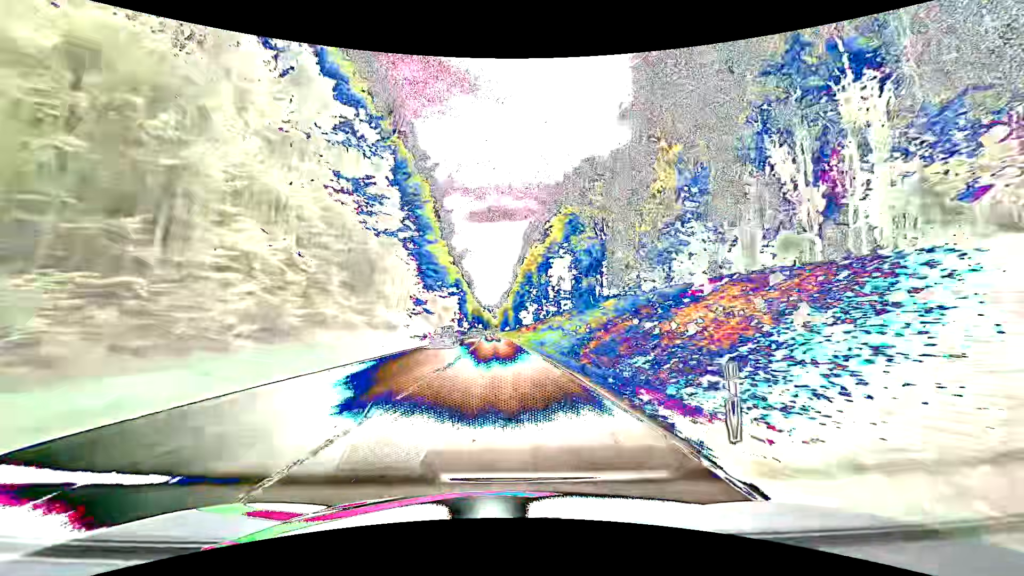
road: secondary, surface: asphalt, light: Day
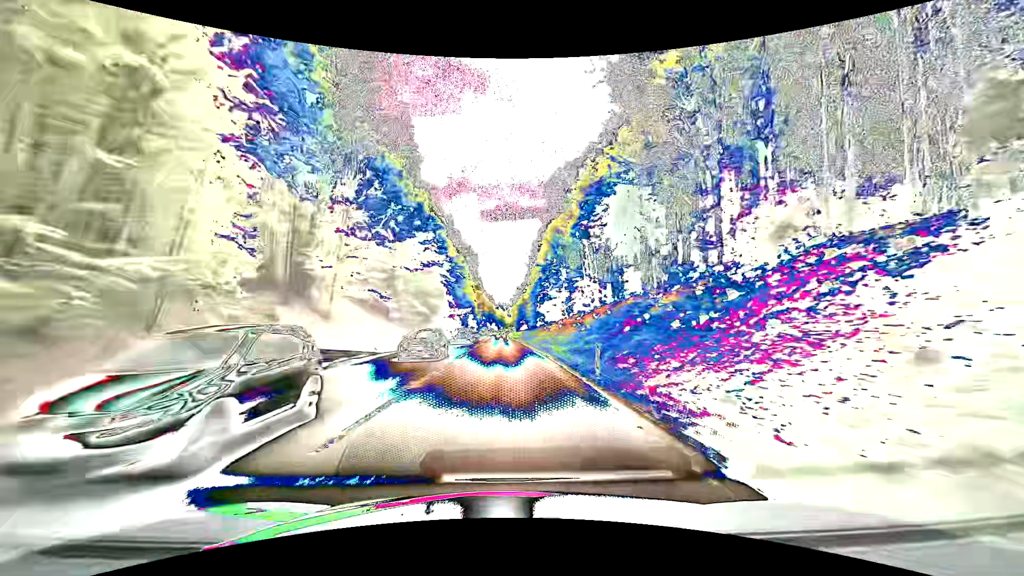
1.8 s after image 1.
(-0.7, +47.5) m; -1°
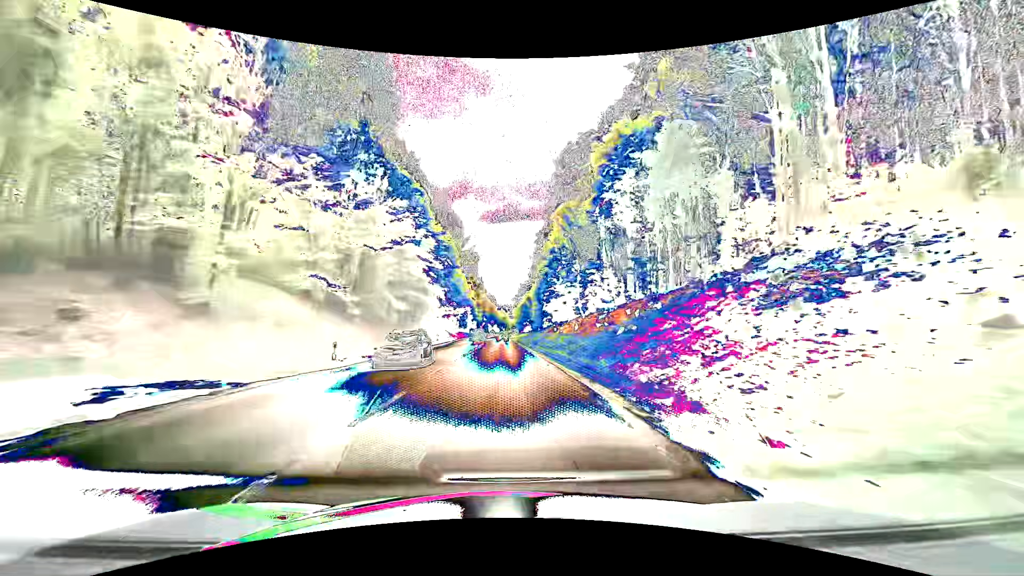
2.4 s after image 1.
(-0.1, +15.8) m; -1°
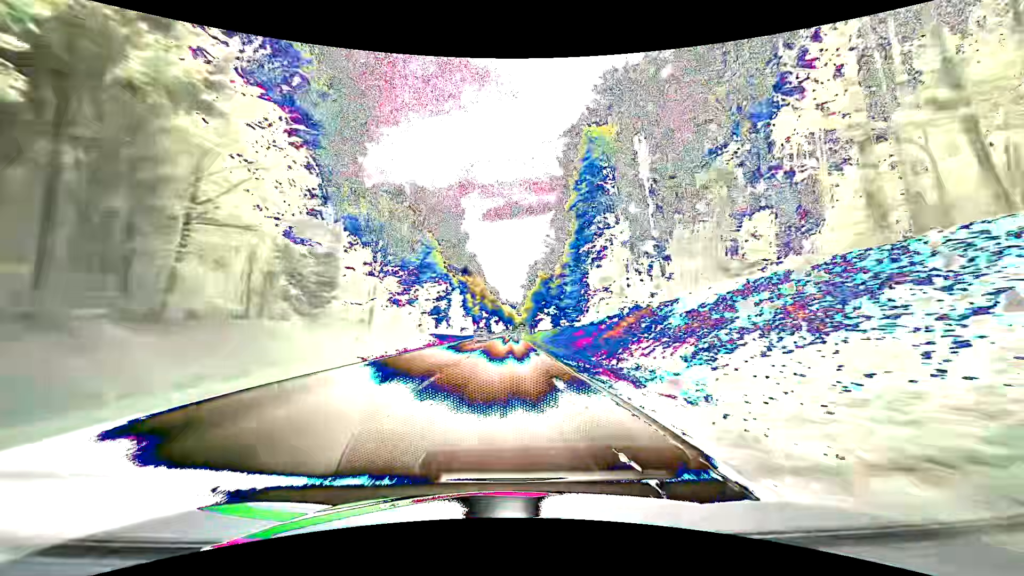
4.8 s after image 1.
(-0.6, +63.4) m; -1°
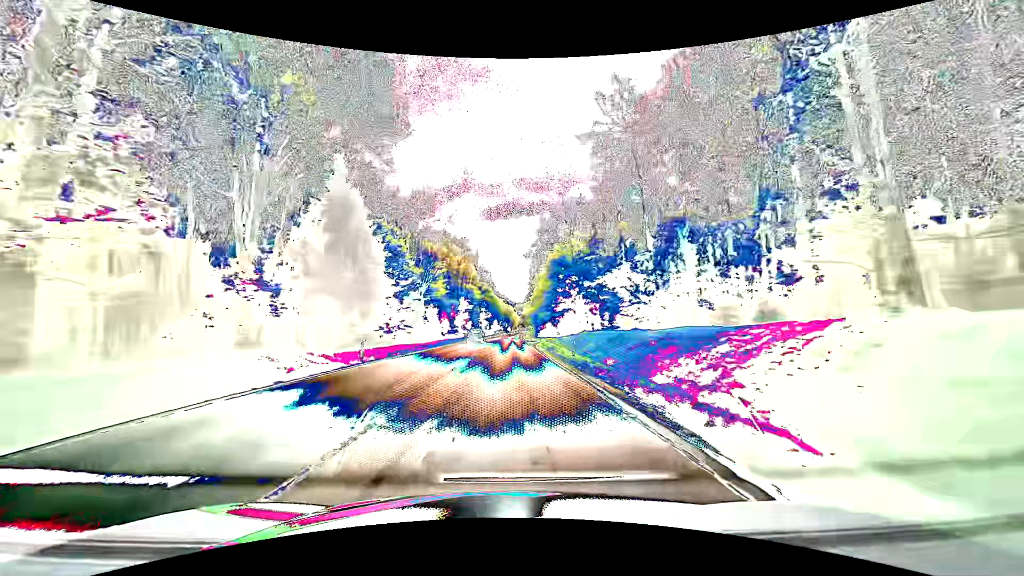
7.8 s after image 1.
(0.0, +79.2) m; +1°
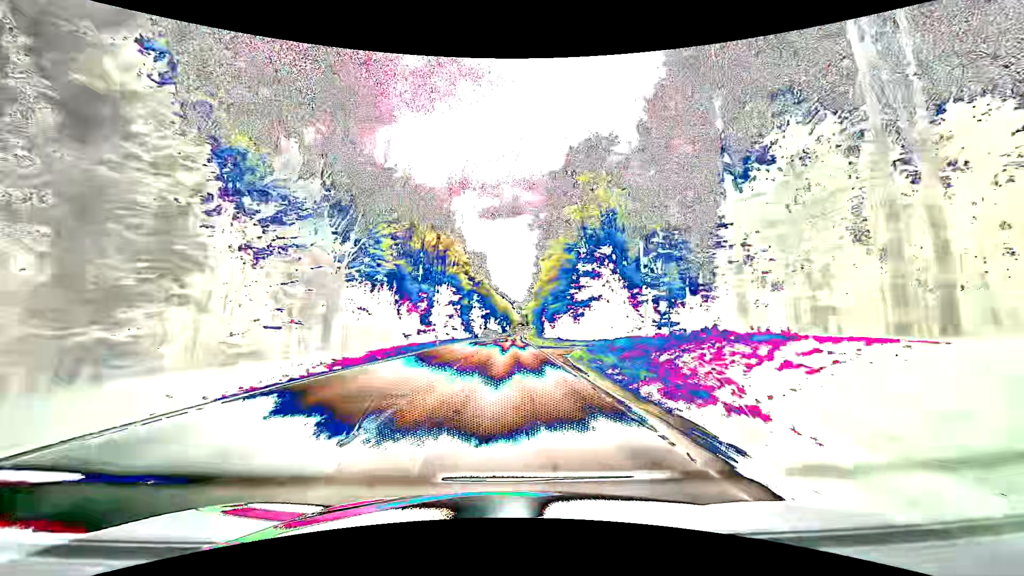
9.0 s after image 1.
(-0.6, +31.6) m; -1°
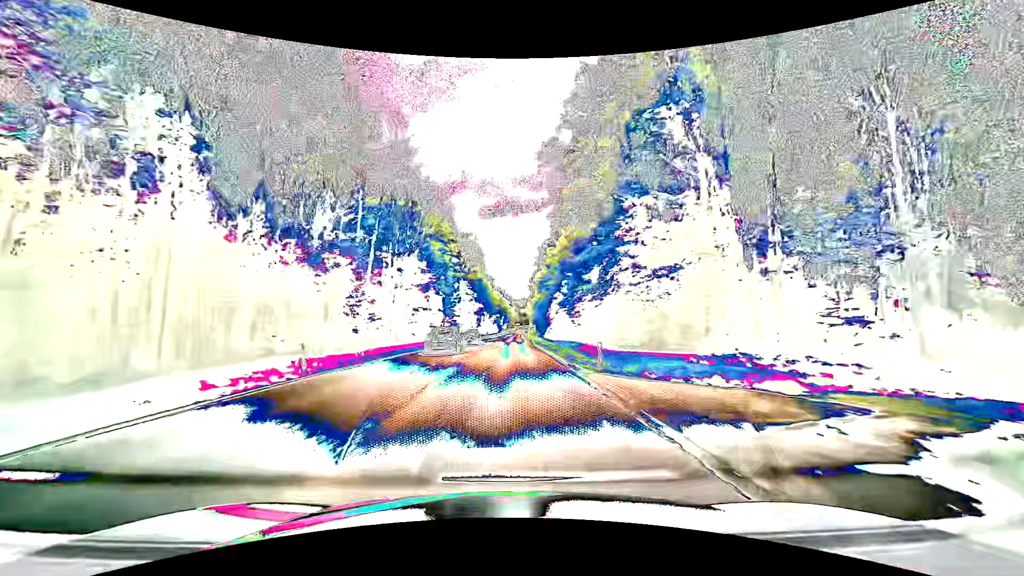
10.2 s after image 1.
(+0.1, +31.6) m; 0°
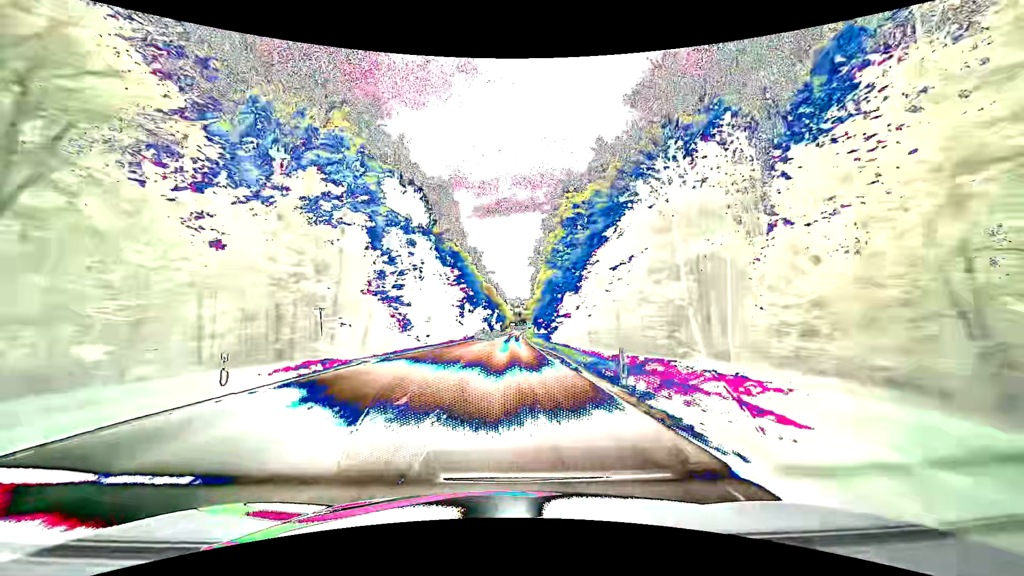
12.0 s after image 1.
(+0.3, +47.4) m; +1°
(0, +10) (0, +20) (0, +30) (0, +40) (0, +50) (0, +60) (0, +70) (0, +80) (+1, +90) (+1, +100) m
